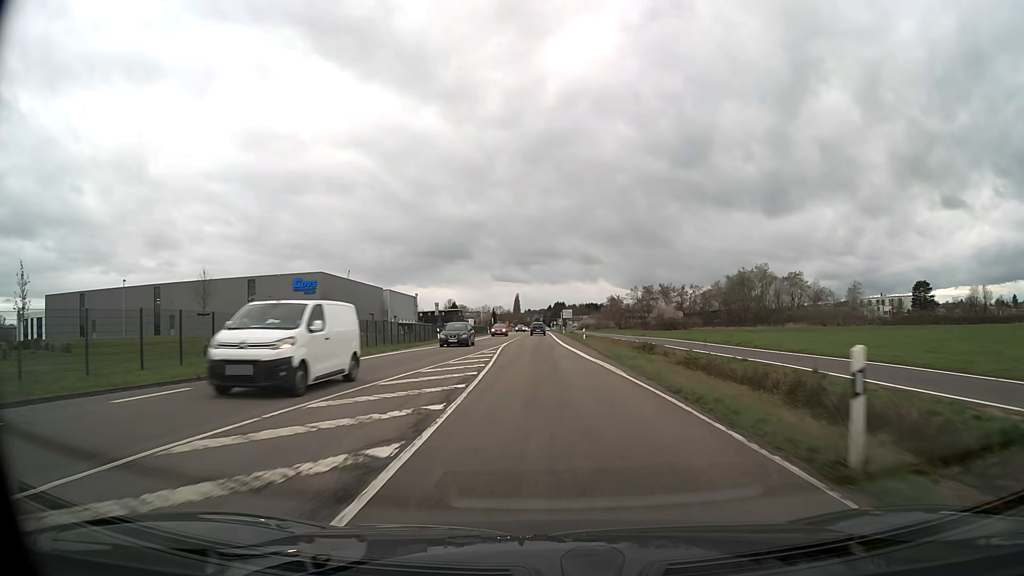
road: secondary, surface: asphalt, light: Day
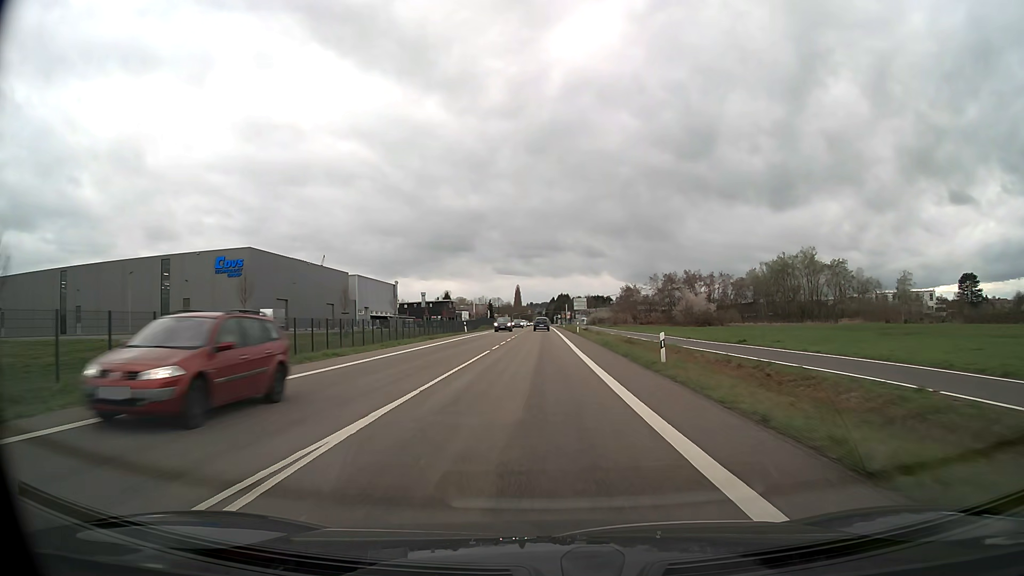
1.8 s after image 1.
(-0.1, +35.0) m; 0°
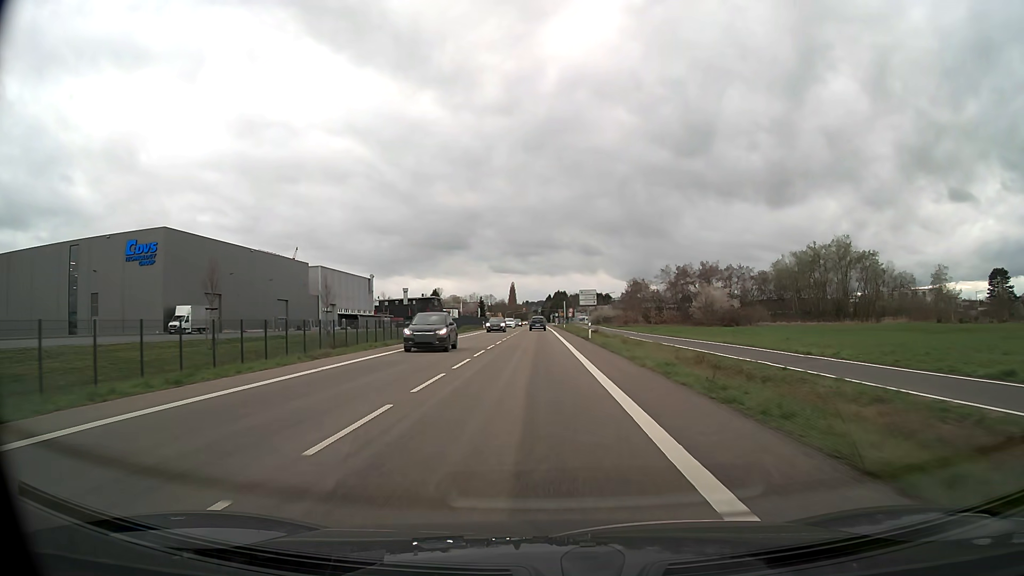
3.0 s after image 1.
(0.0, +23.4) m; 0°
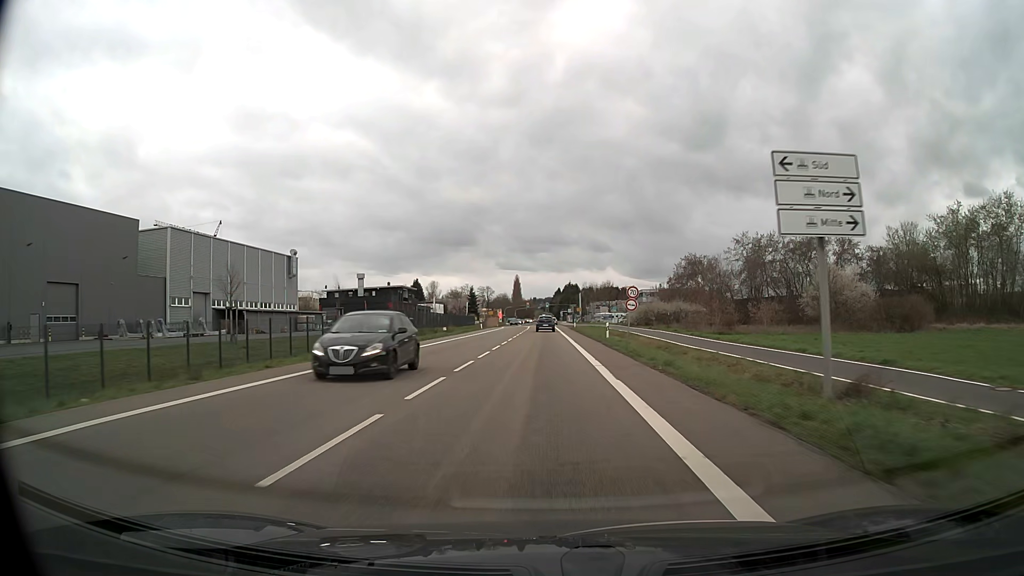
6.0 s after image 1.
(-0.2, +58.3) m; -1°
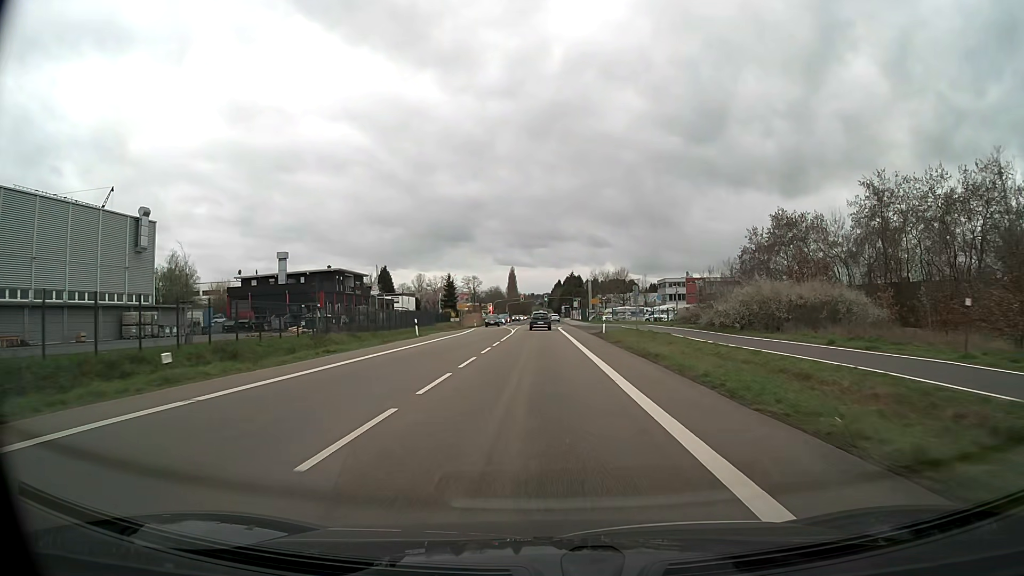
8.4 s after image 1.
(+0.2, +44.9) m; 0°
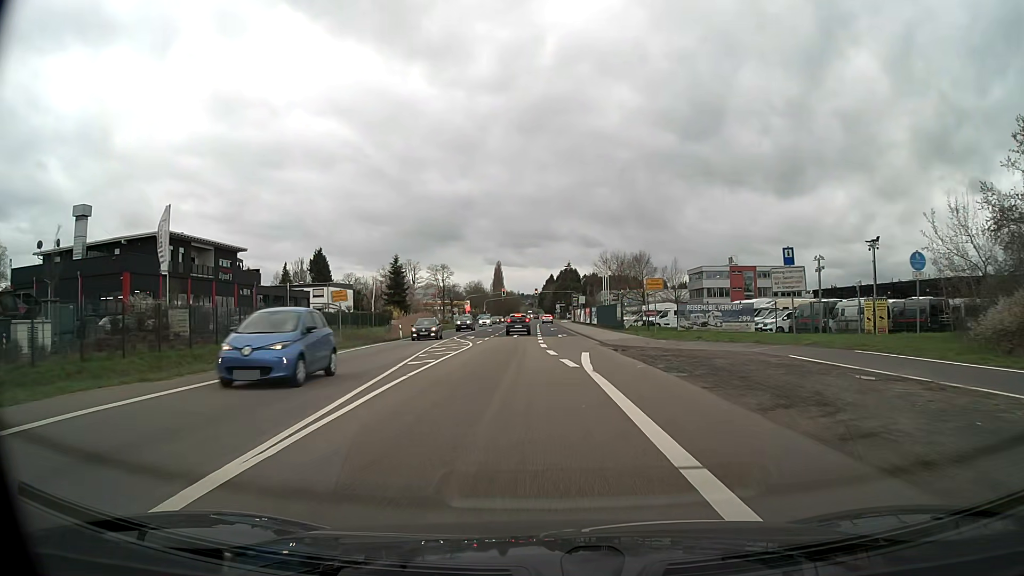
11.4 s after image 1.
(+0.2, +49.5) m; +1°
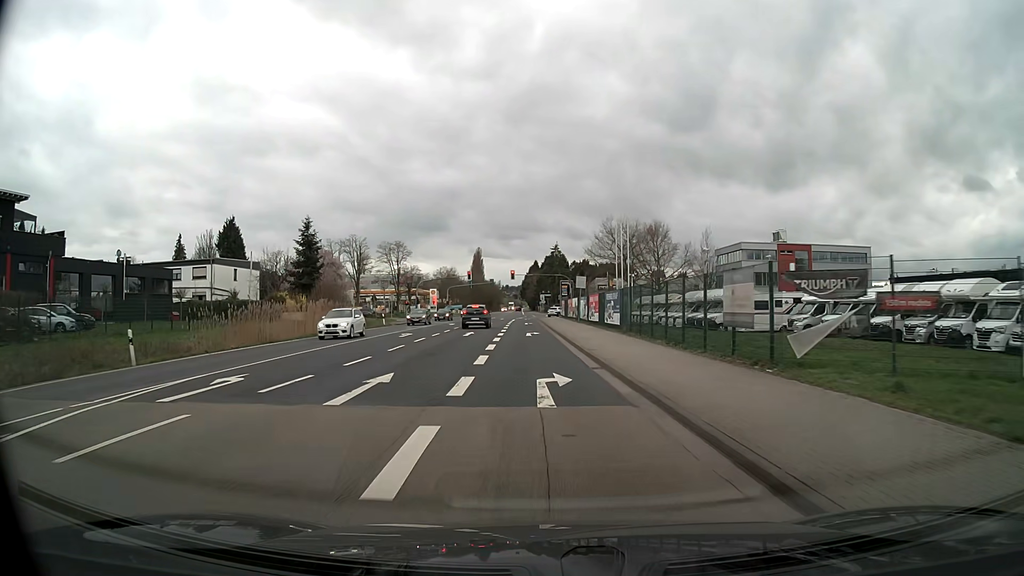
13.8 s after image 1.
(+0.9, +35.1) m; +1°
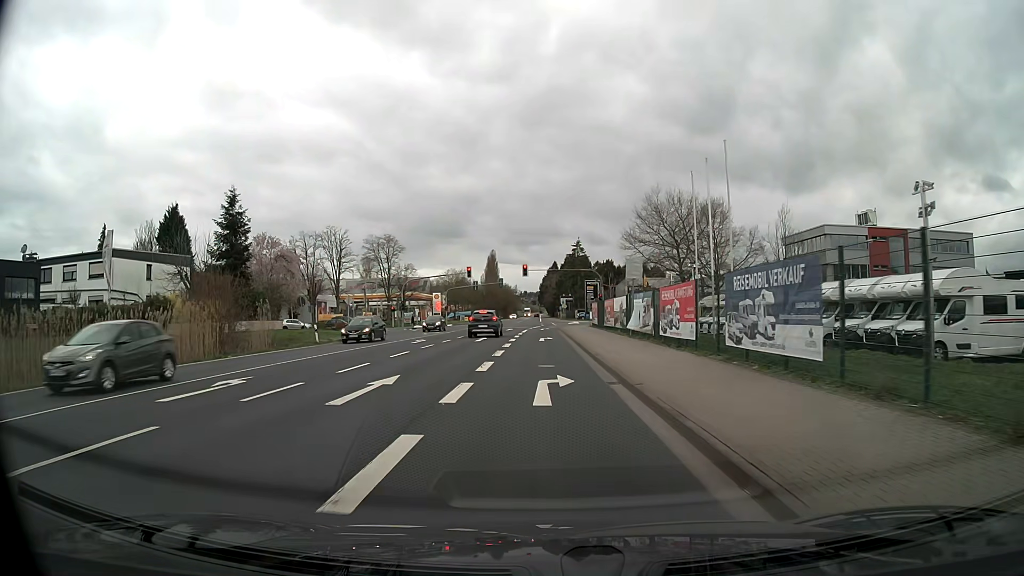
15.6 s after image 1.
(-0.4, +23.2) m; -2°
